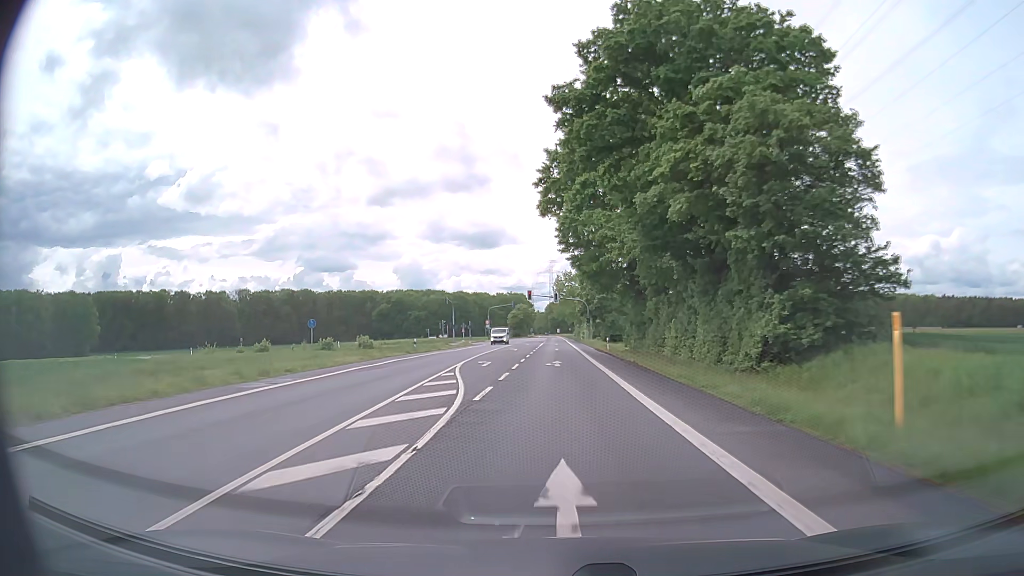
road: secondary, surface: asphalt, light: Day
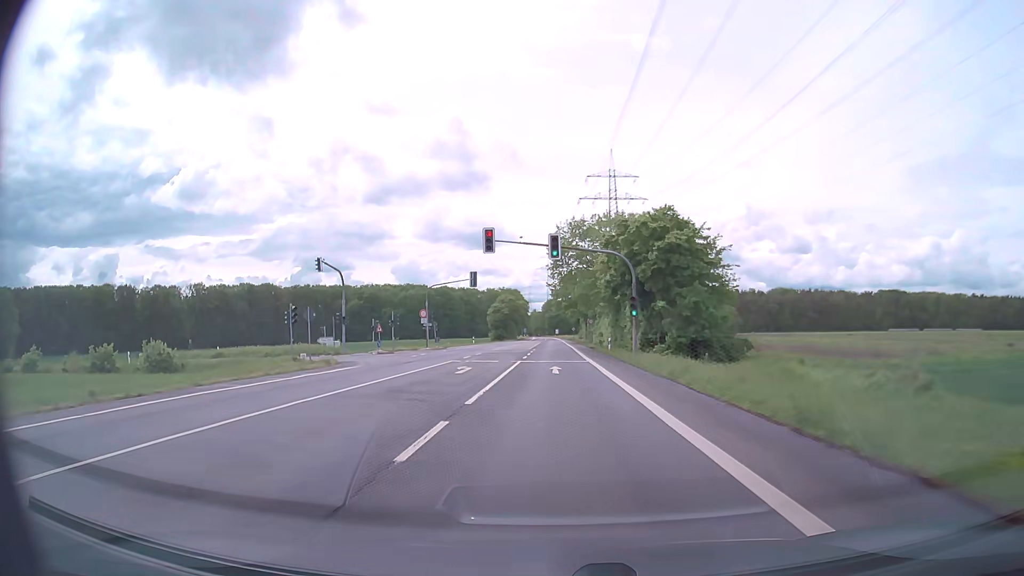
(-0.1, +54.7) m; 0°
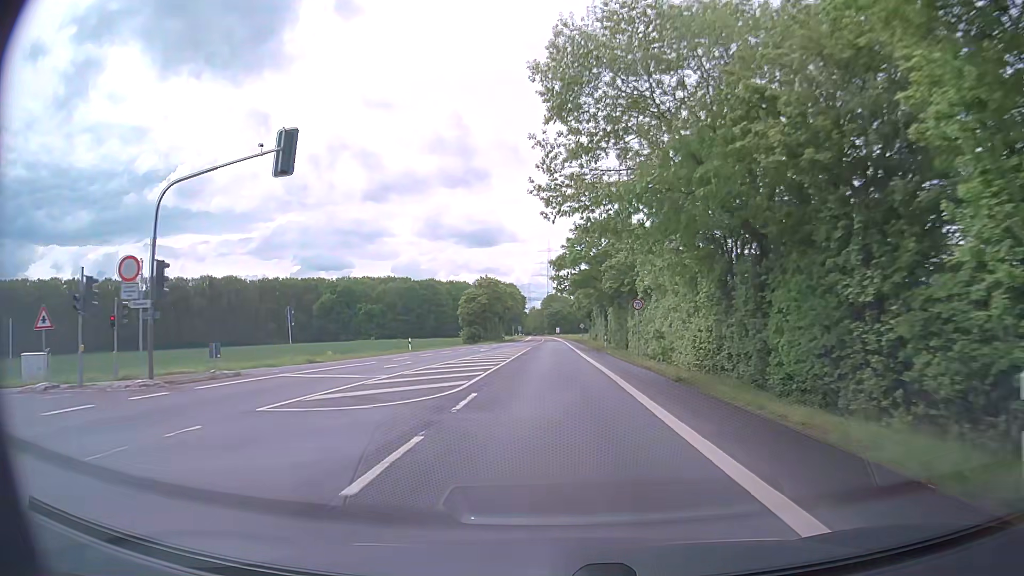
(-0.1, +43.8) m; 0°
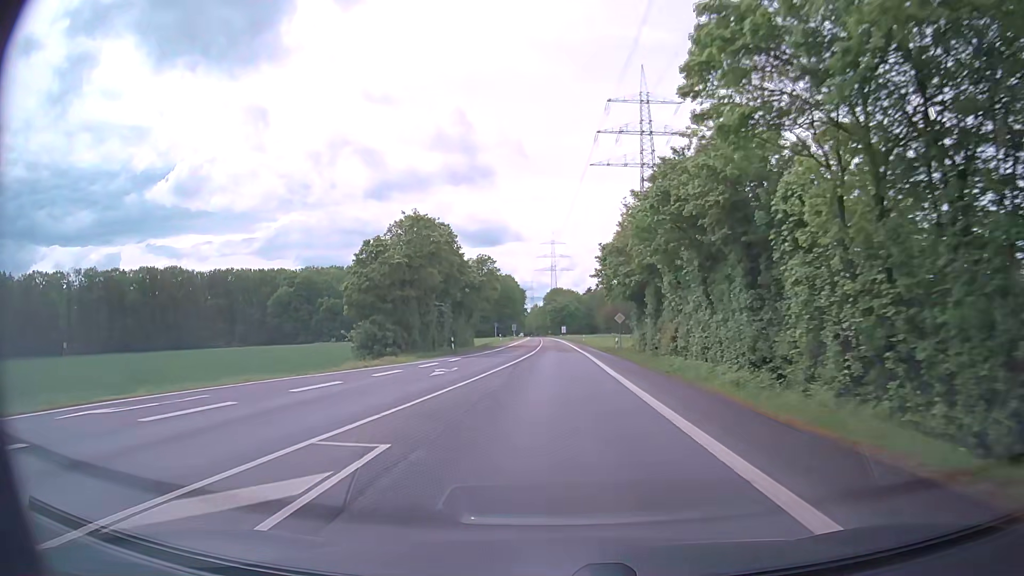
(-0.2, +54.8) m; -1°
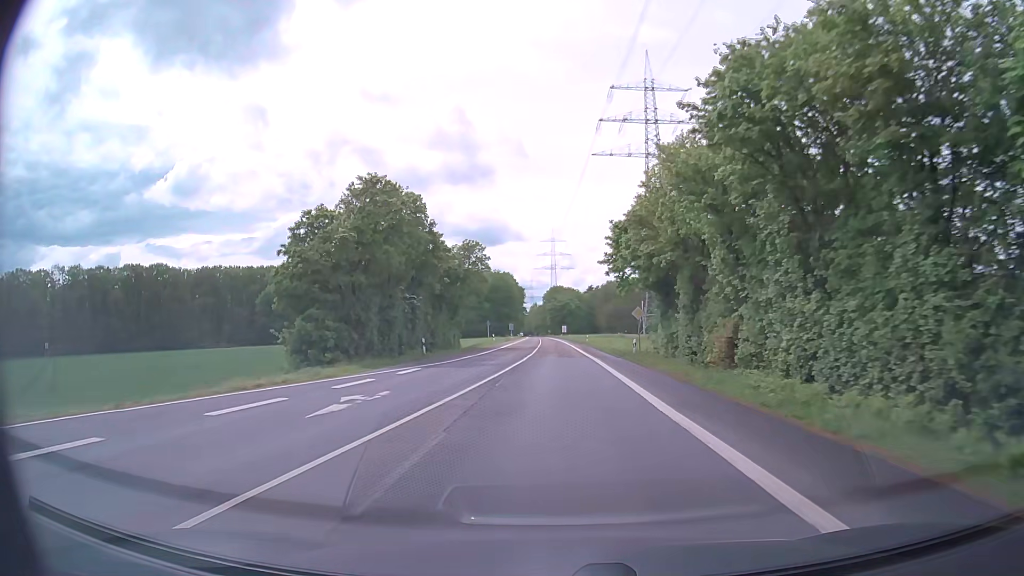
(0.0, +11.0) m; 0°
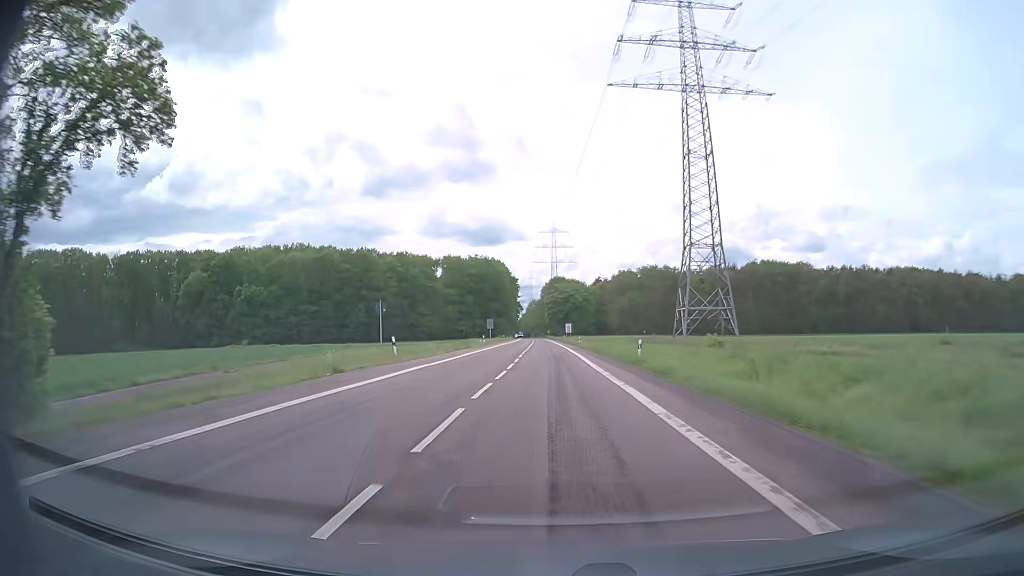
(0.0, +54.8) m; 0°
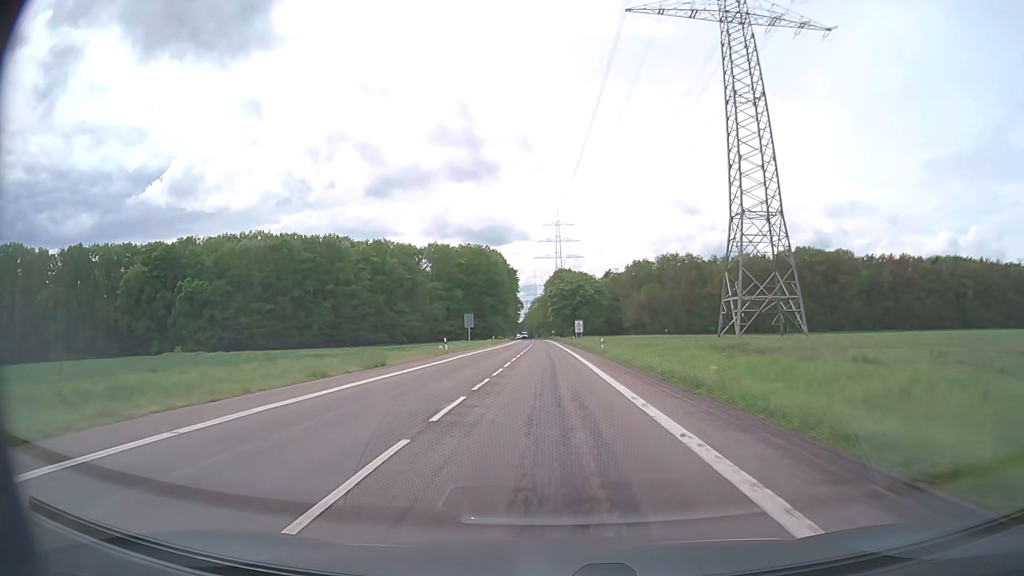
(0.0, +32.8) m; 0°
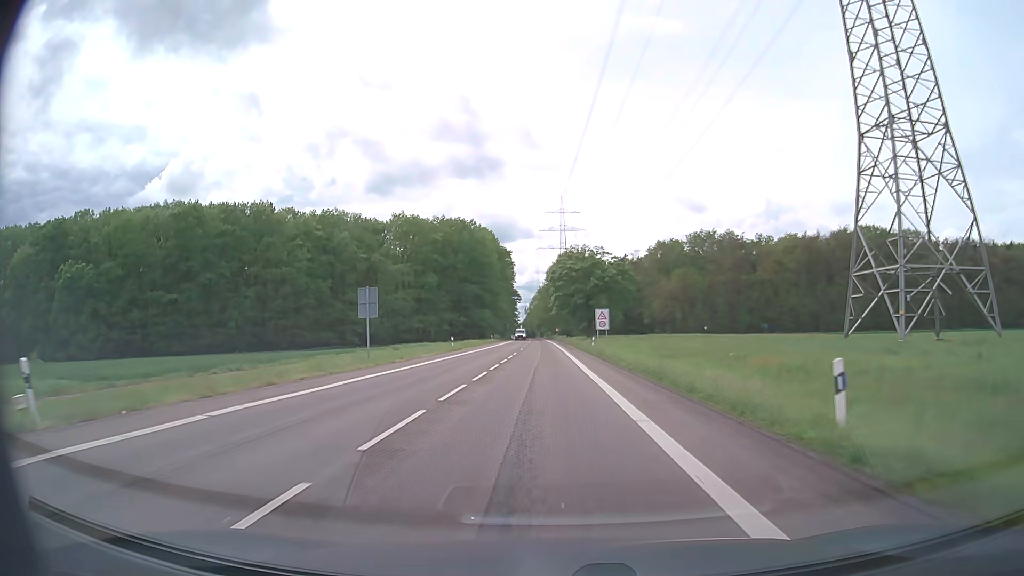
(-0.2, +43.7) m; 0°
(0, +10) (0, +20) (0, +30) (0, +40) (0, +50) (-1, +60) (-1, +70) (-1, +80) (-2, +90) (-2, +100) m
